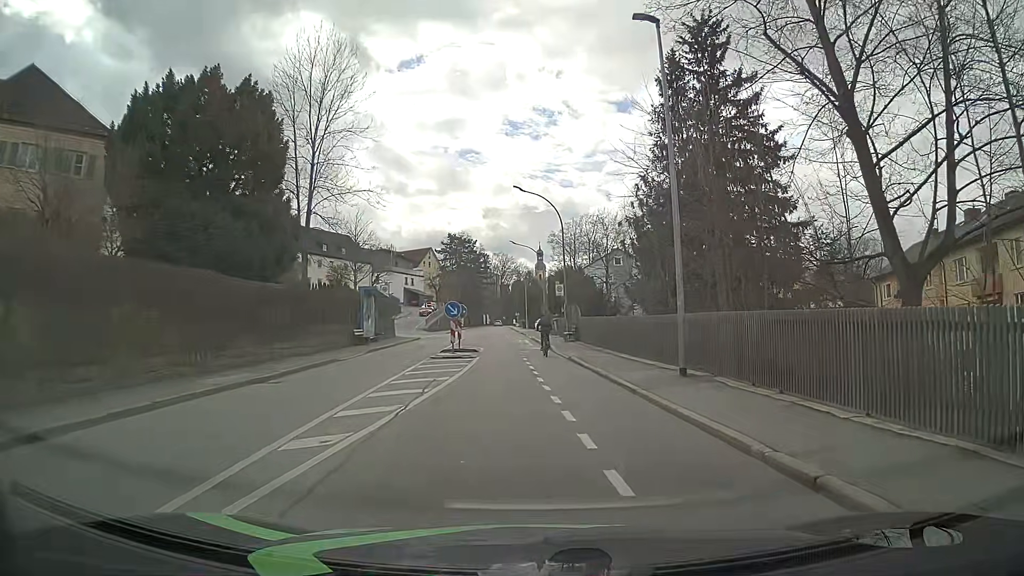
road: tertiary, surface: asphalt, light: Day
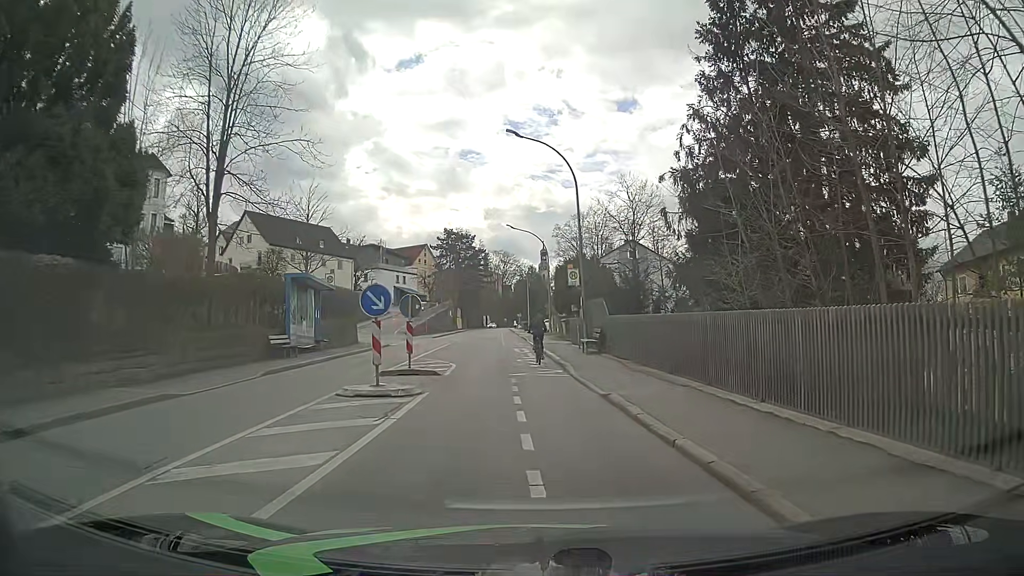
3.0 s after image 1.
(+0.3, +11.9) m; +1°
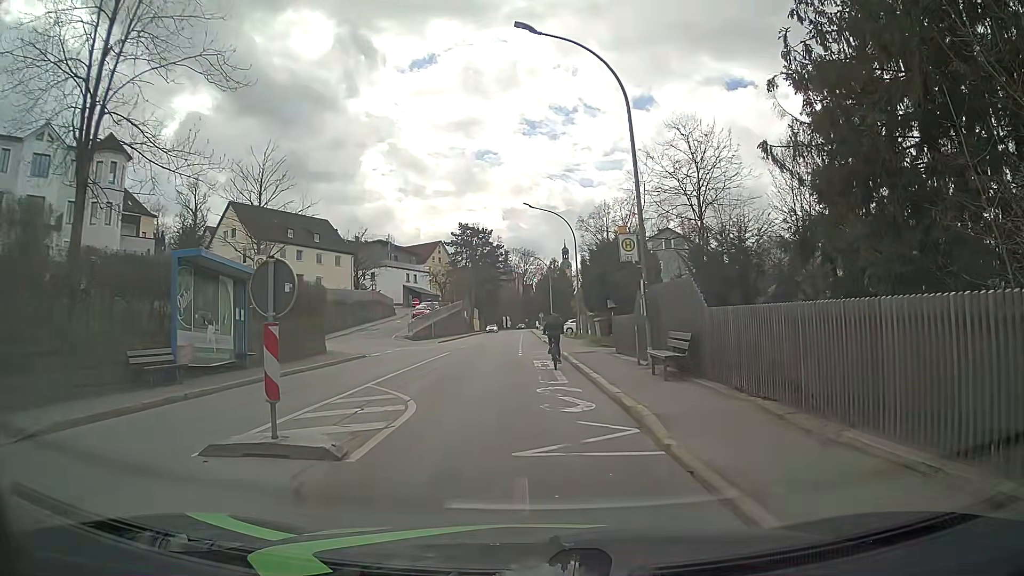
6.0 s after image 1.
(-0.3, +10.3) m; -3°
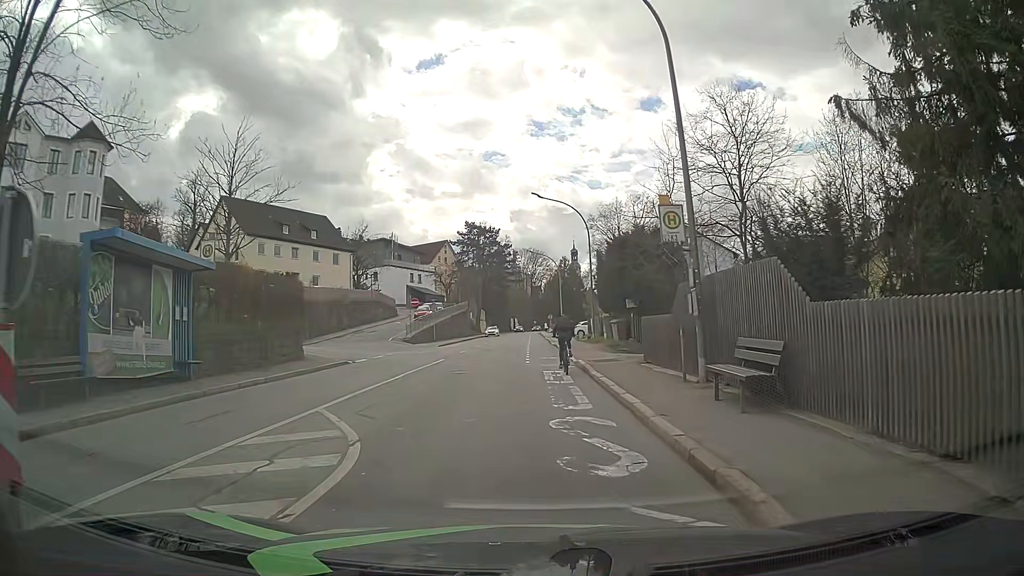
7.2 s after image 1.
(0.0, +4.3) m; 0°
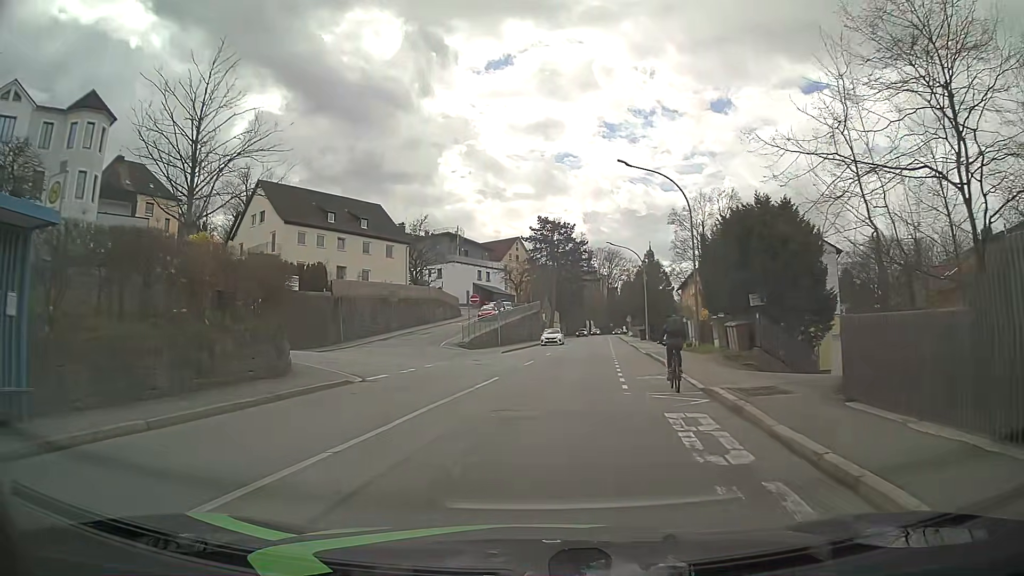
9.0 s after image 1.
(-0.4, +9.1) m; -7°
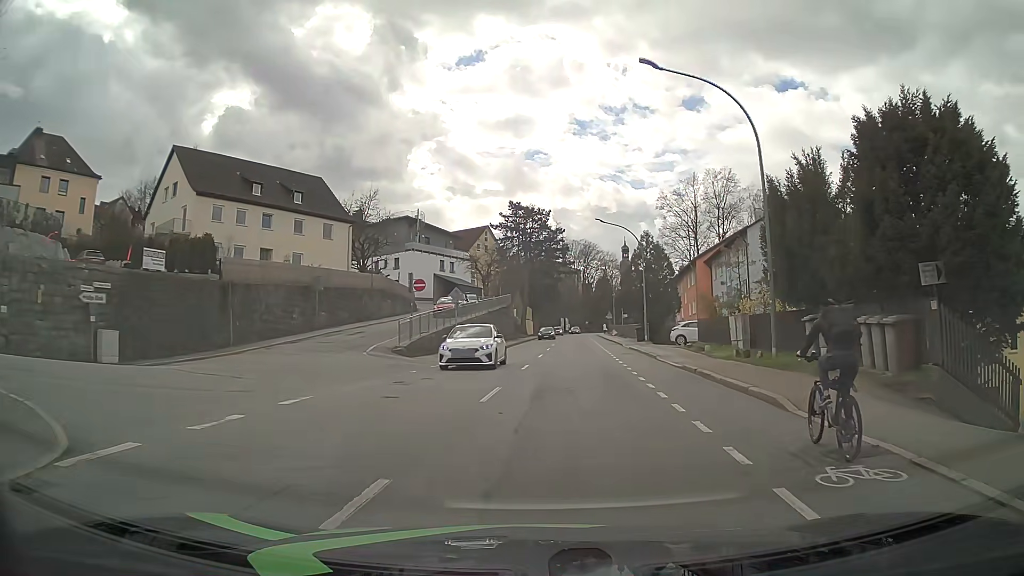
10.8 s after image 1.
(+0.3, +12.8) m; +4°
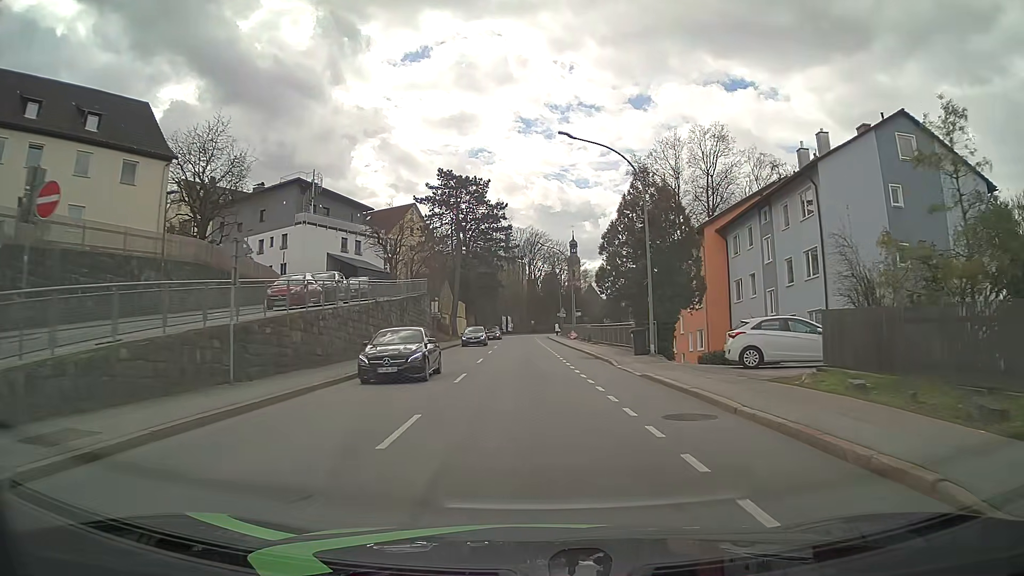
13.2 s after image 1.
(+1.0, +22.8) m; +5°
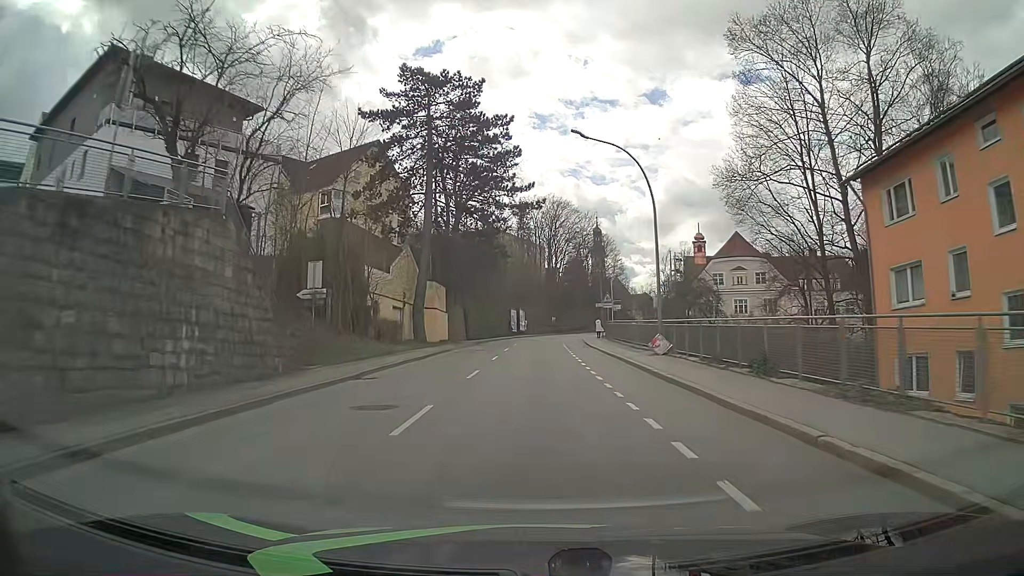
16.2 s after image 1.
(-0.6, +35.7) m; -2°
(0, +10) (0, +20) (0, +30) (0, +40) (+1, +50) (+1, +60) (+2, +70) (+4, +80) (+5, +90) (+7, +99) m
